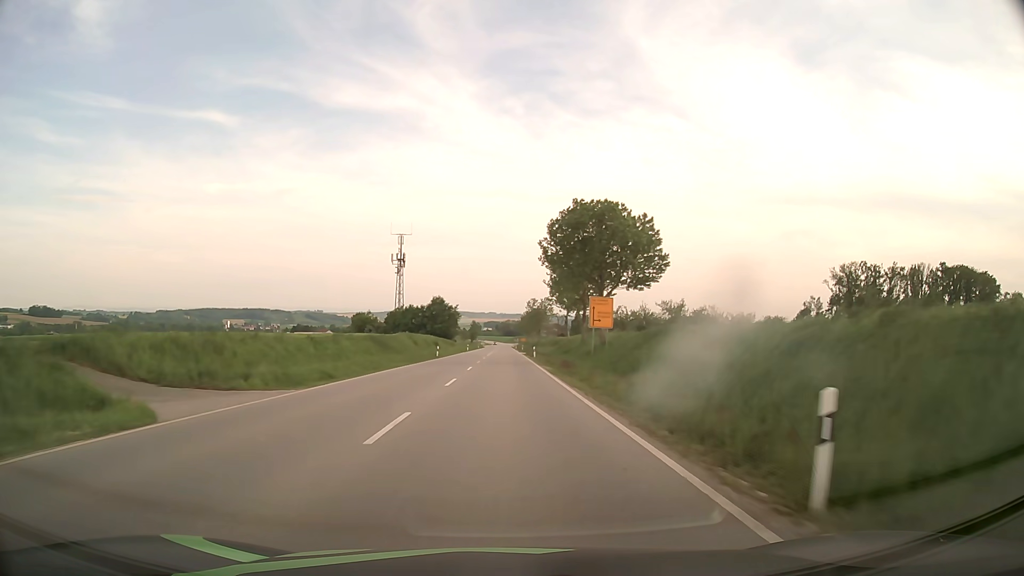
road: secondary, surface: asphalt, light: Day
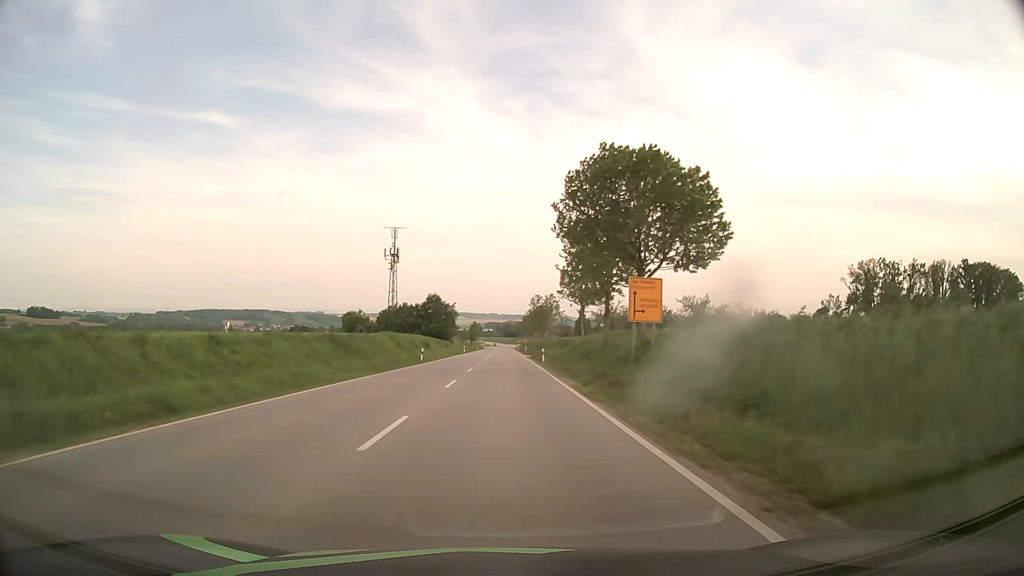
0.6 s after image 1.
(0.0, +12.5) m; 0°
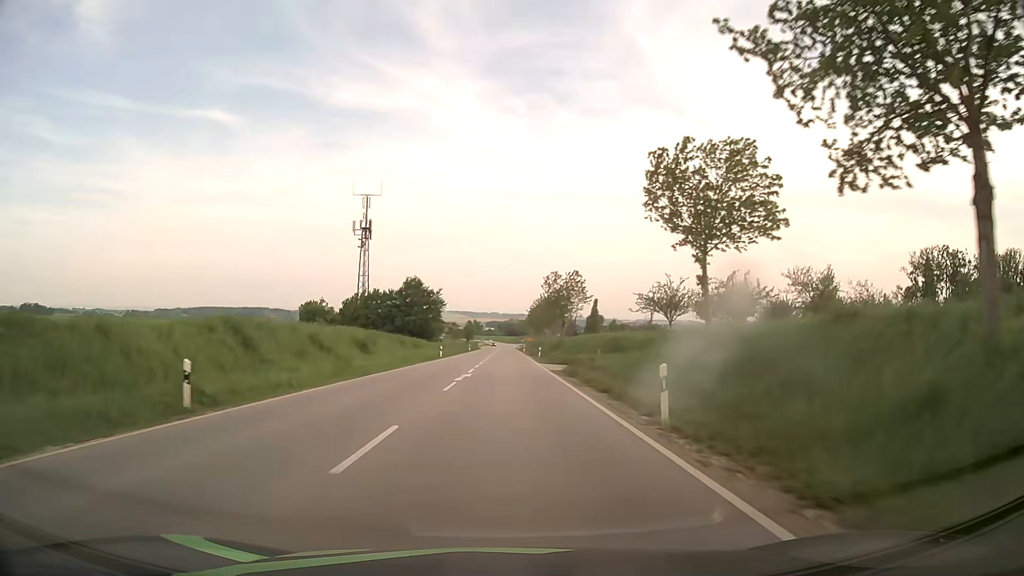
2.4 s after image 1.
(0.0, +37.6) m; 0°
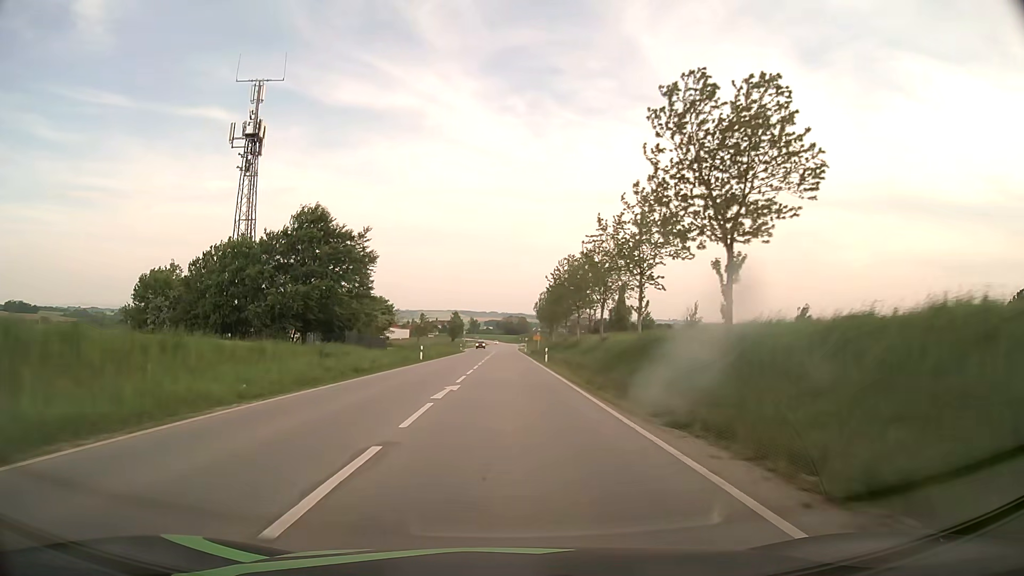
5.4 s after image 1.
(0.0, +62.7) m; 0°
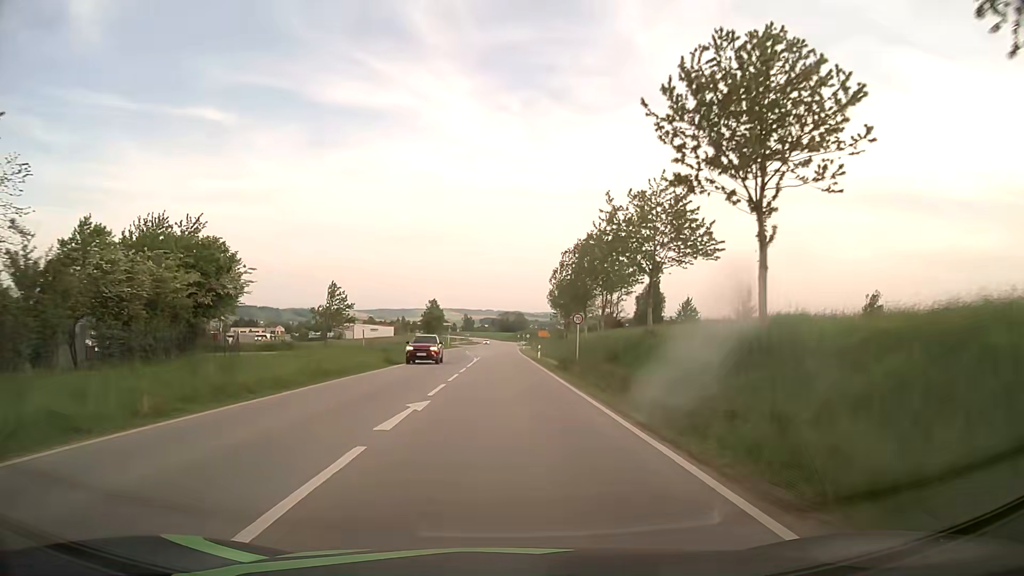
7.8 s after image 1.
(+0.1, +48.0) m; 0°
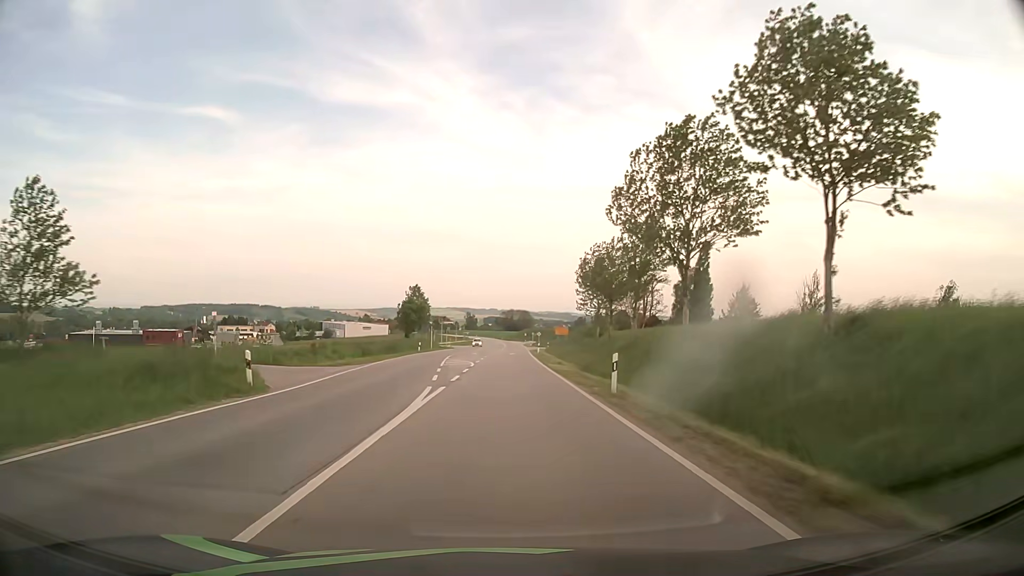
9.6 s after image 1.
(-0.1, +33.1) m; 0°
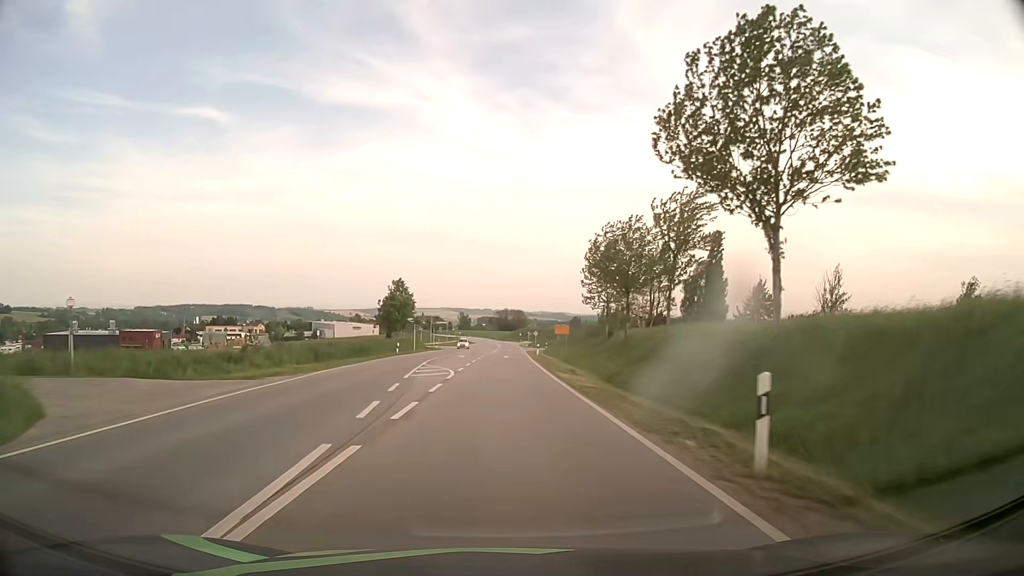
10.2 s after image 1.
(+0.1, +10.5) m; +1°
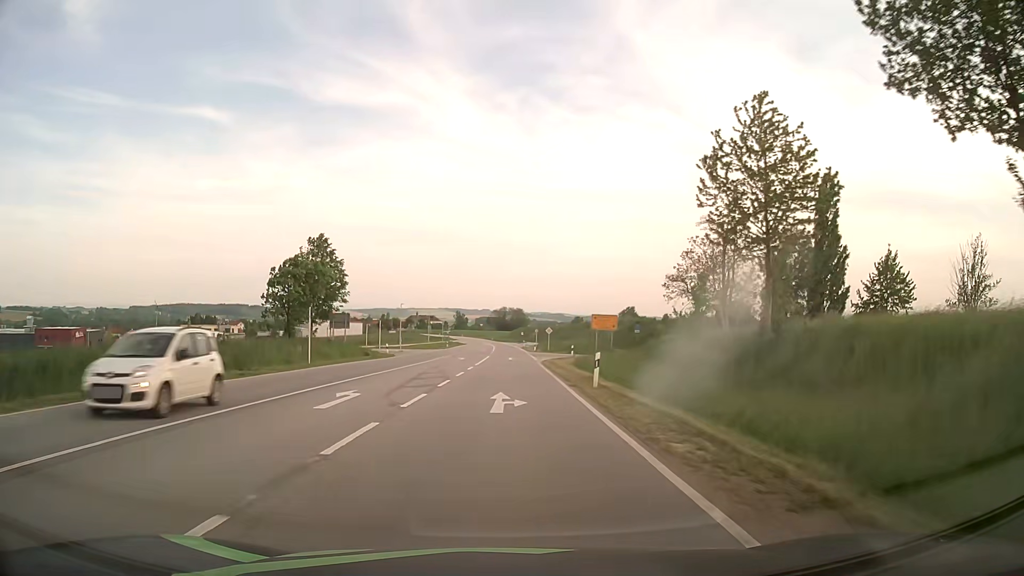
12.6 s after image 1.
(+0.2, +39.4) m; 0°
(0, +10) (0, +20) (0, +30) (0, +40) (0, +50) (0, +60) (0, +70) (0, +80) (0, +90) (0, +100) m
